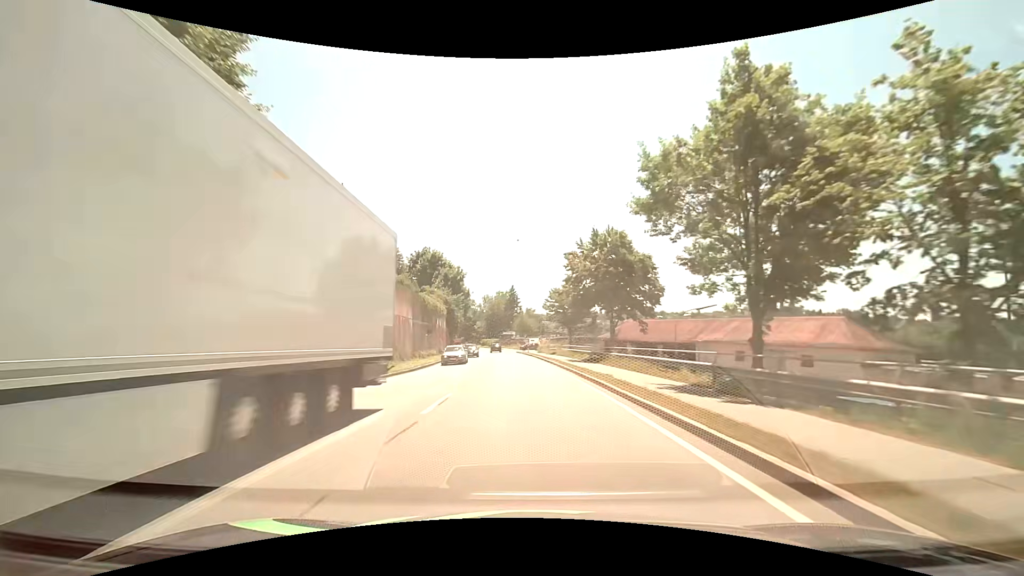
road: primary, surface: asphalt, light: Day
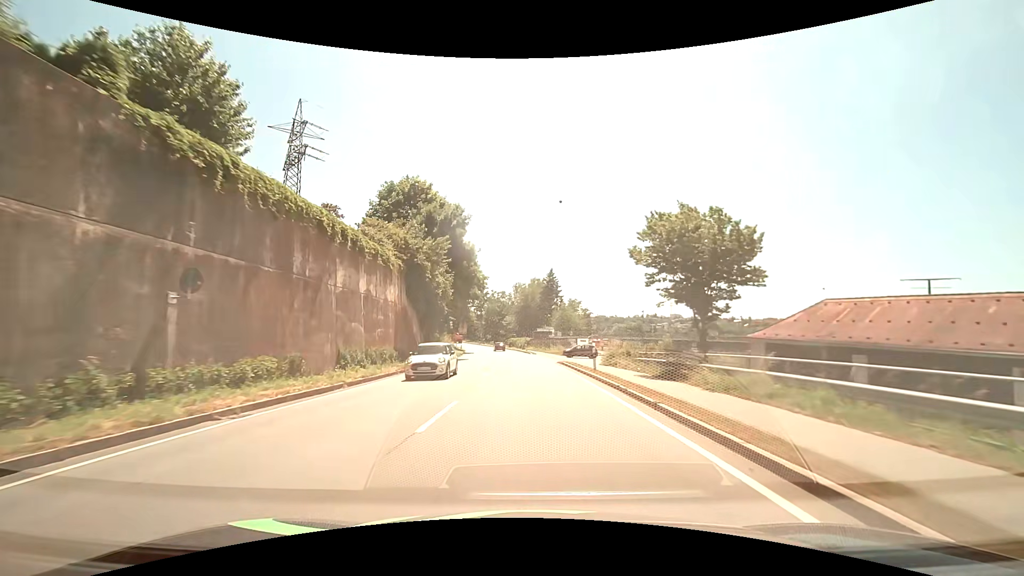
(-1.6, +38.2) m; -5°
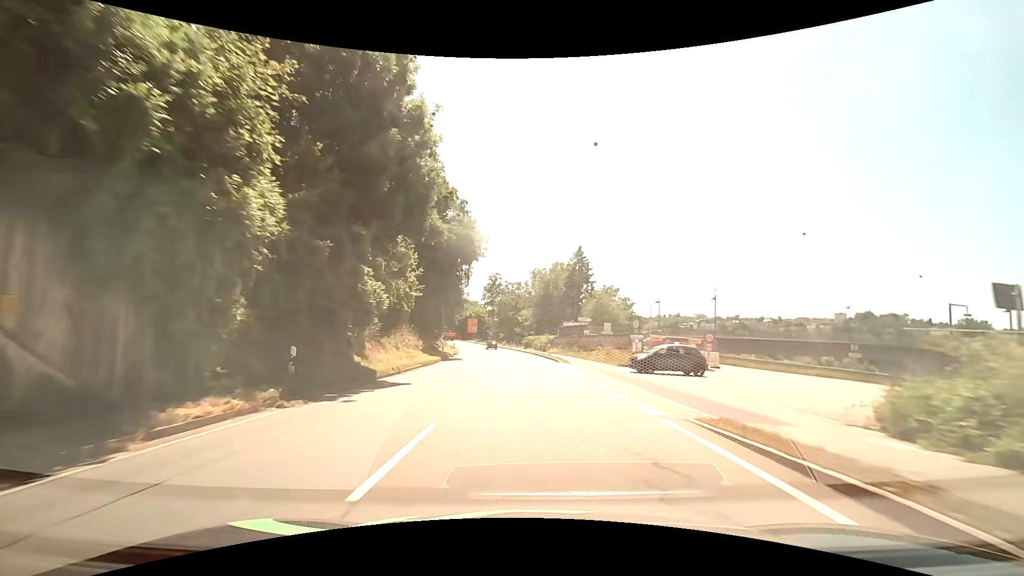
(-0.5, +28.3) m; -2°
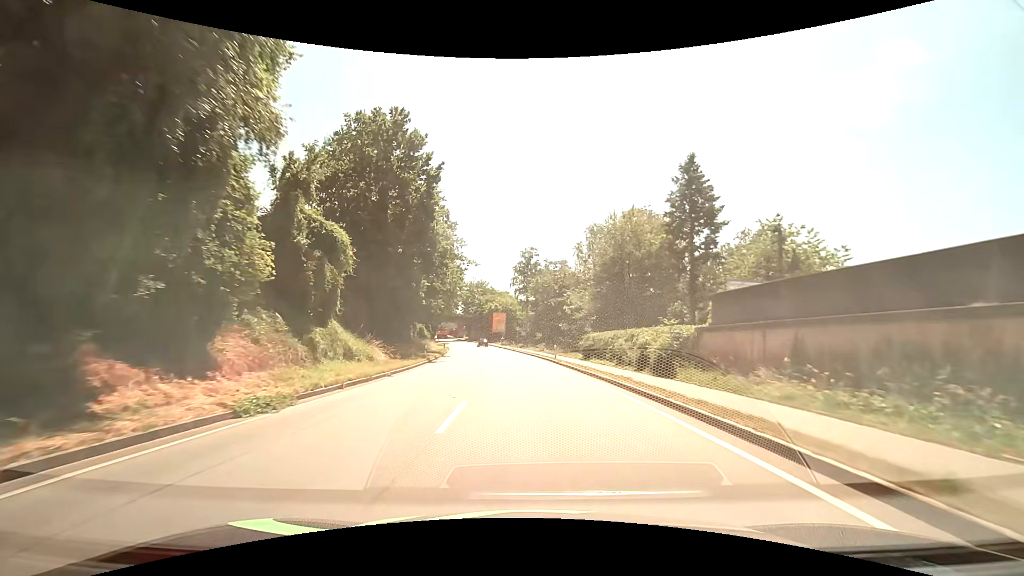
(-1.9, +46.2) m; -4°
(0, +10) (-1, +20) (-1, +30) (-2, +40) (-3, +50) (-5, +60) (-6, +70) (-8, +79) (-10, +89) (-12, +99) m
